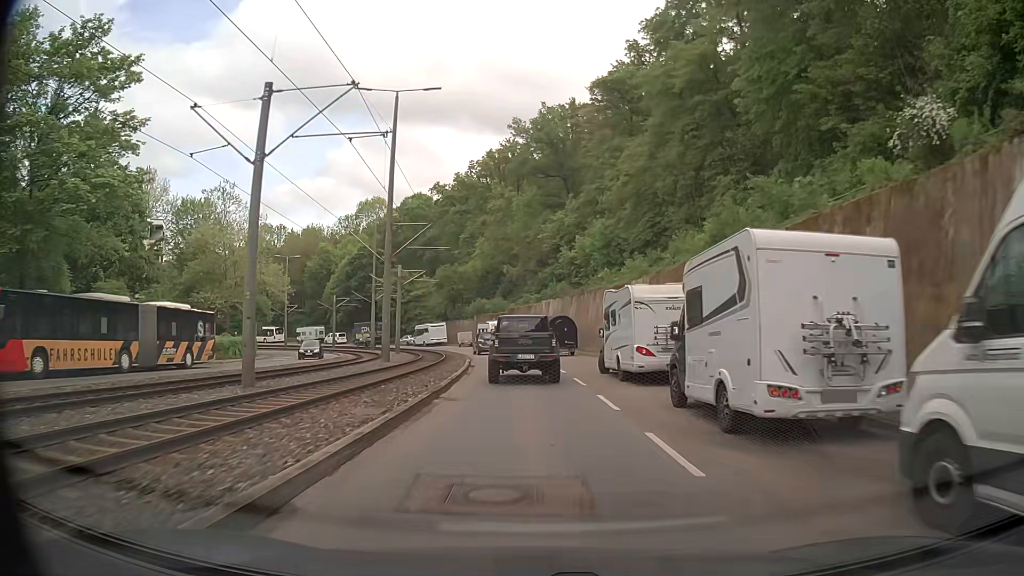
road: secondary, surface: asphalt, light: Day
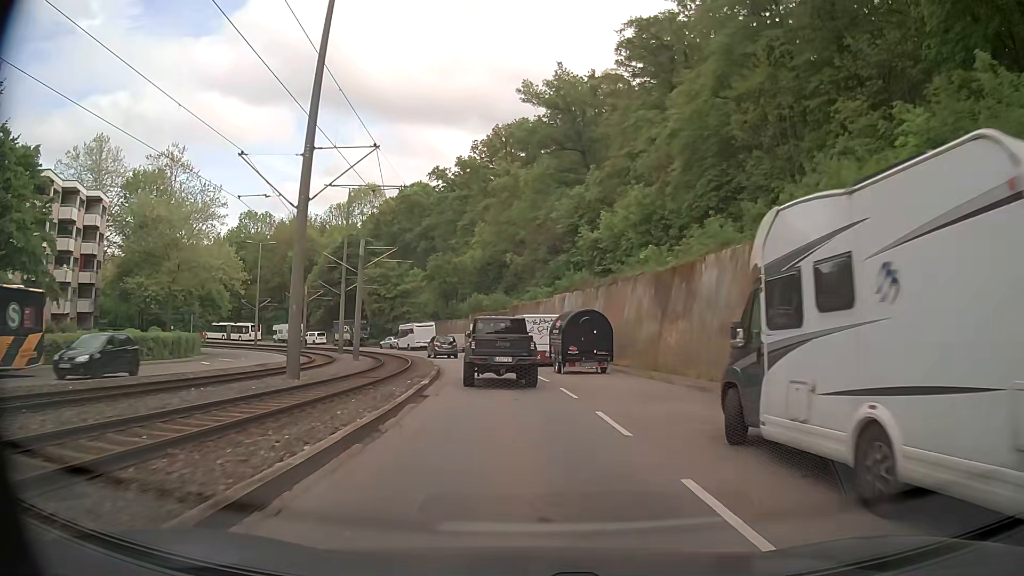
(0.0, +14.9) m; 0°
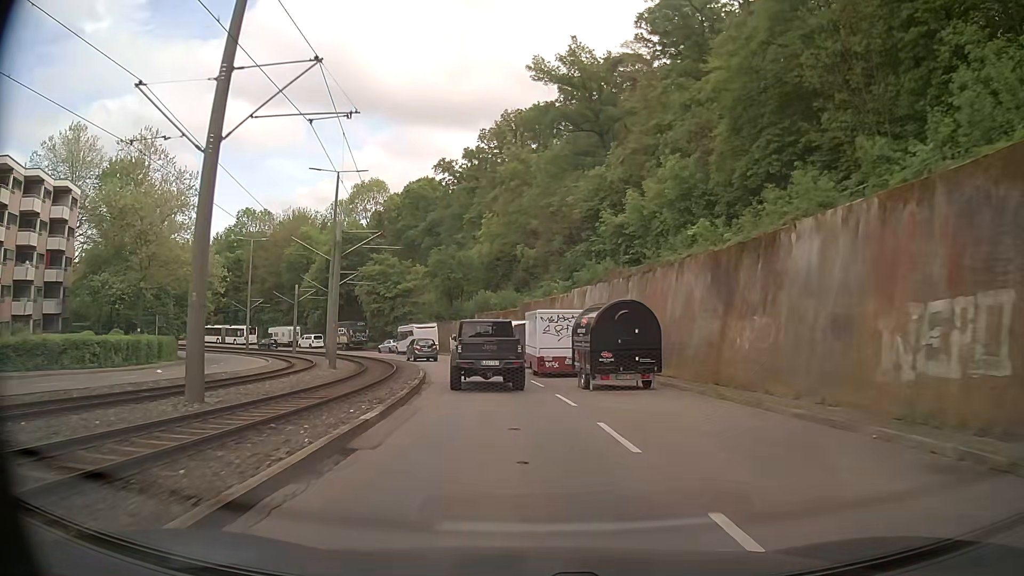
(-0.1, +7.3) m; -2°
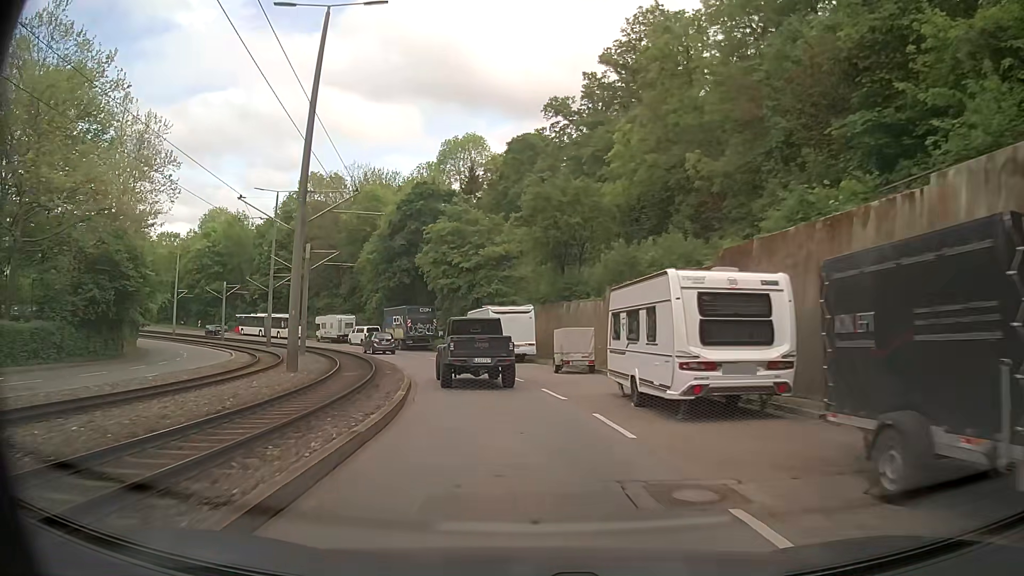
(-1.8, +28.3) m; -9°
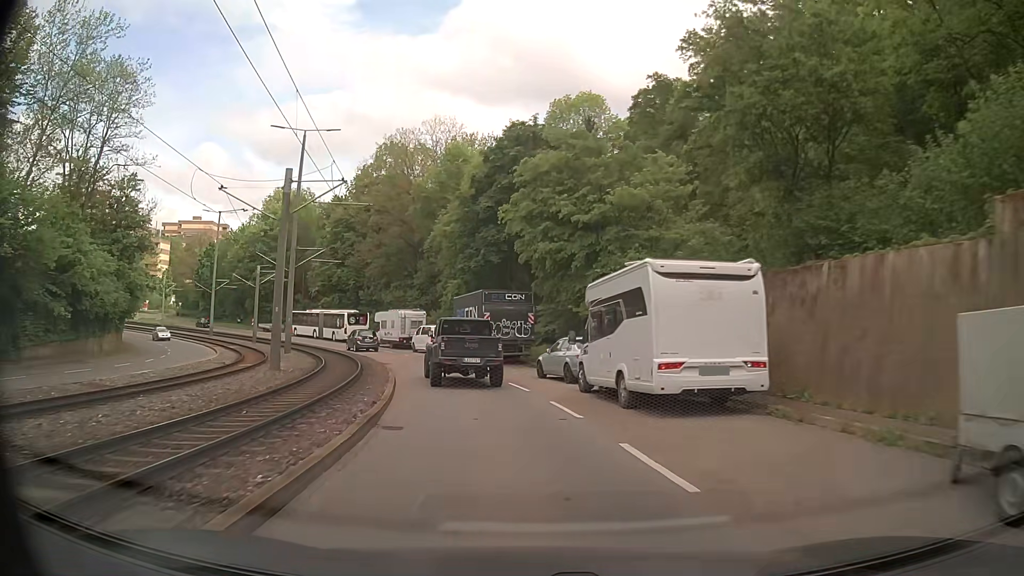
(-1.8, +21.0) m; -11°
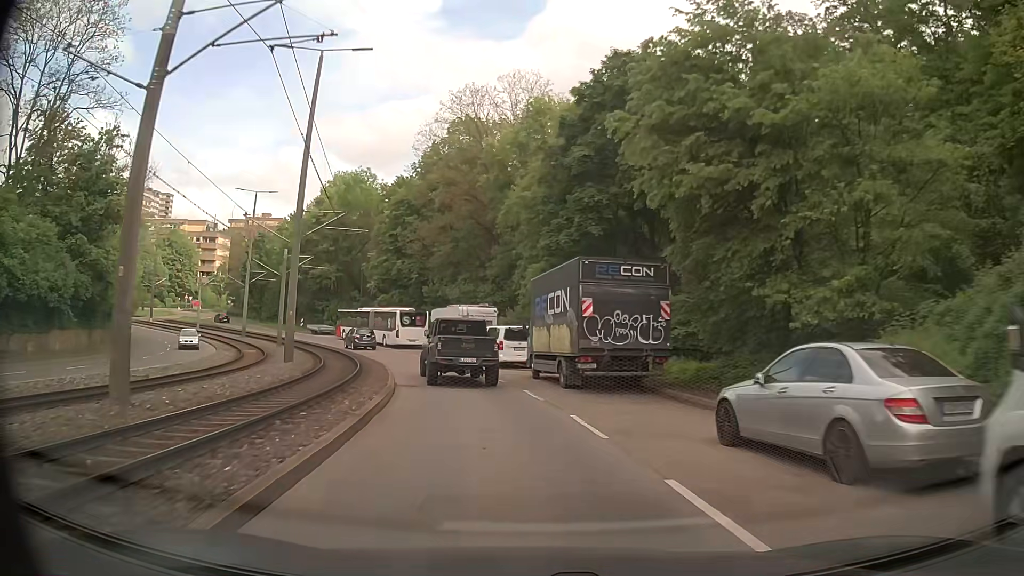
(-0.8, +14.1) m; -7°
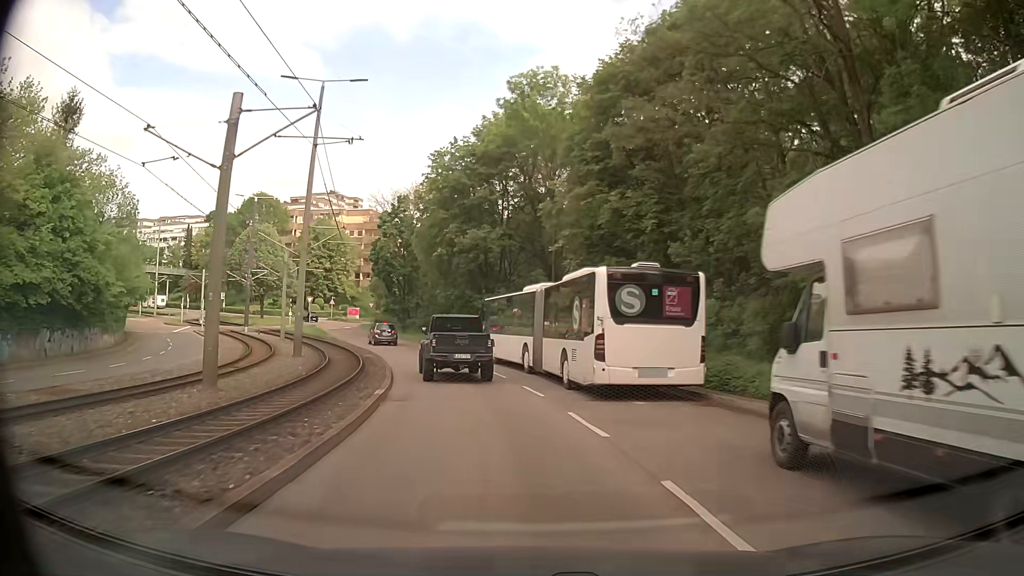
(-6.0, +35.1) m; -20°
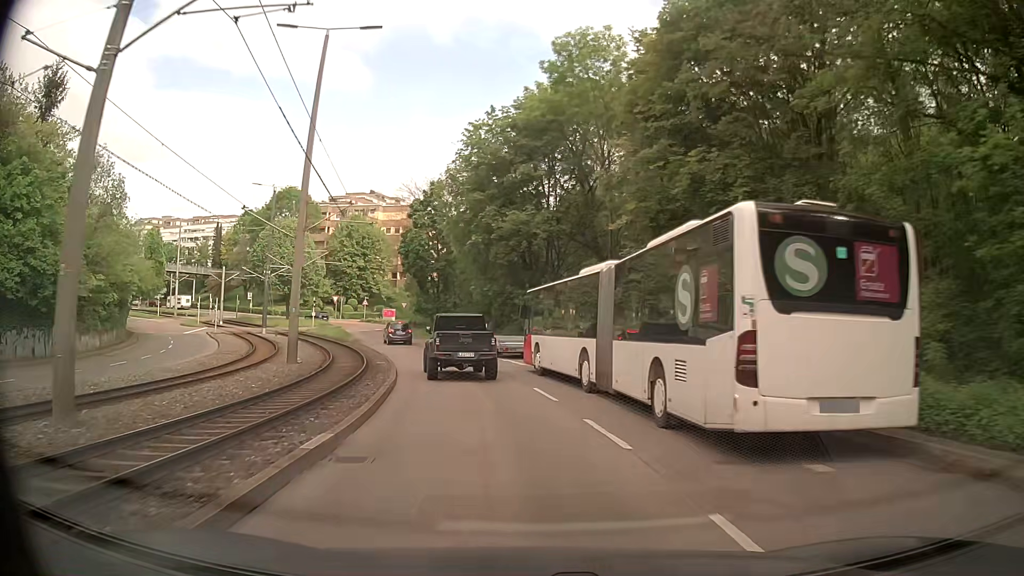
(-0.2, +7.1) m; -3°
